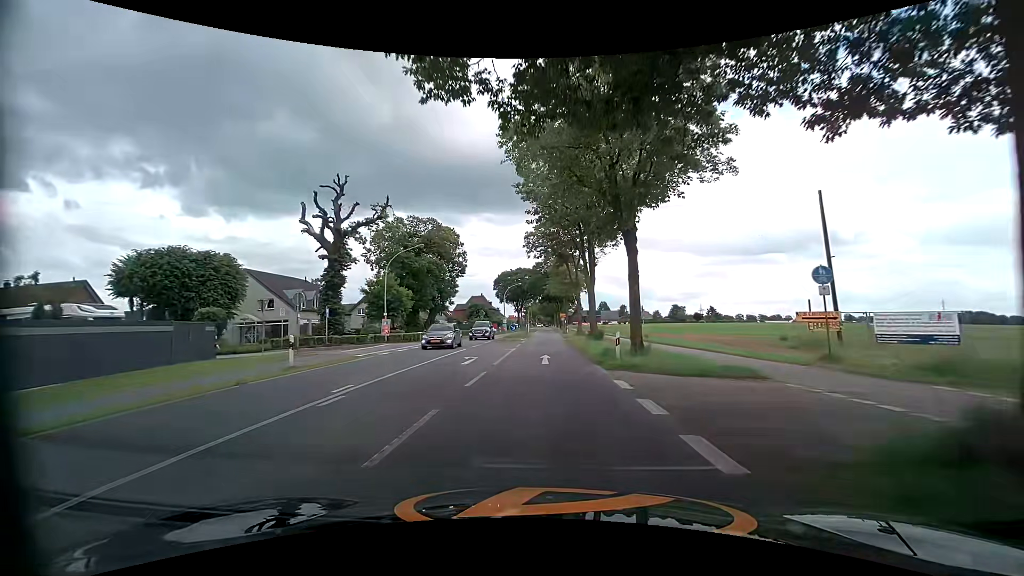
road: tertiary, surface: asphalt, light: Day
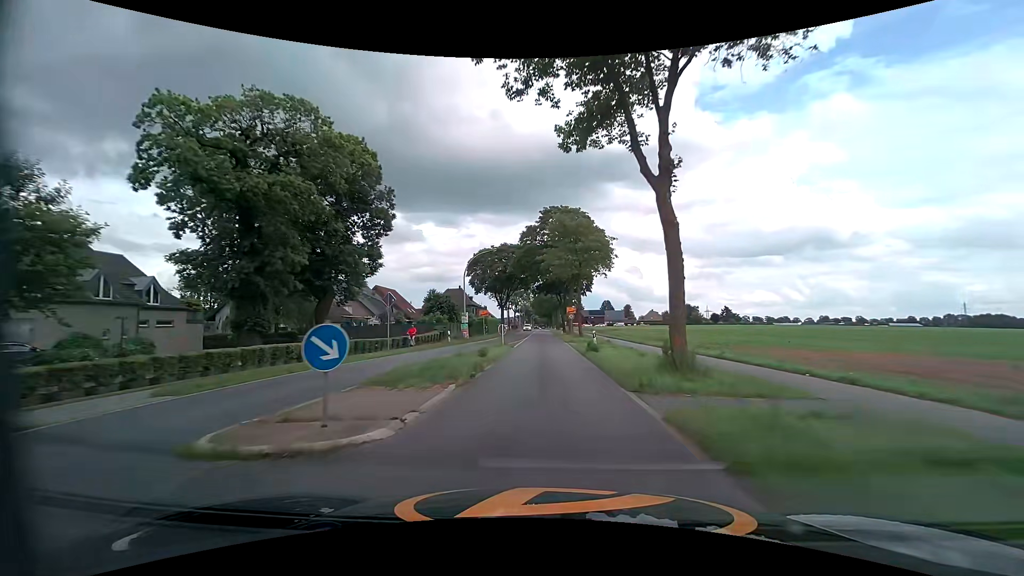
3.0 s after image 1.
(-0.2, +36.5) m; 0°
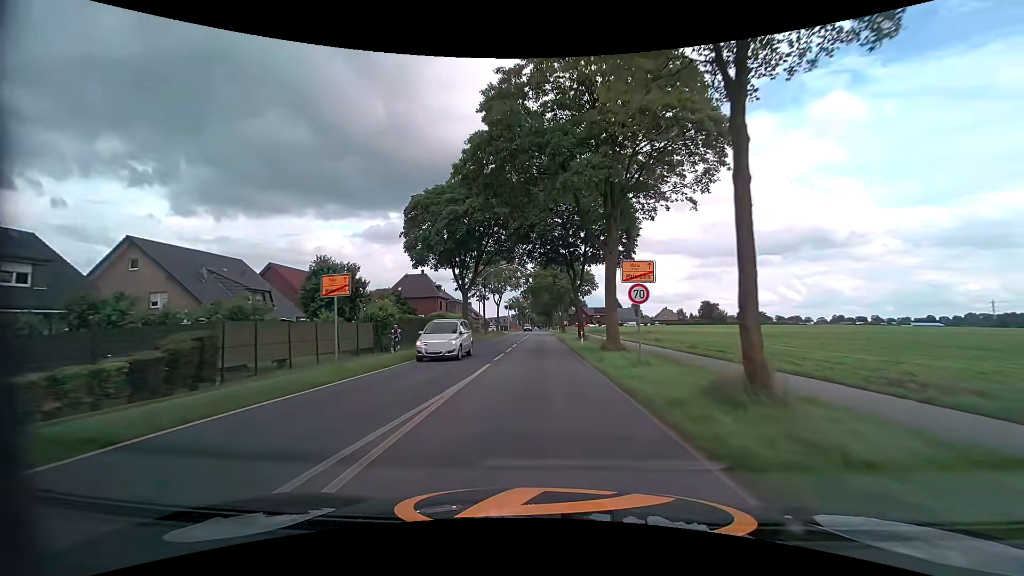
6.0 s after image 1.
(-0.2, +36.7) m; 0°
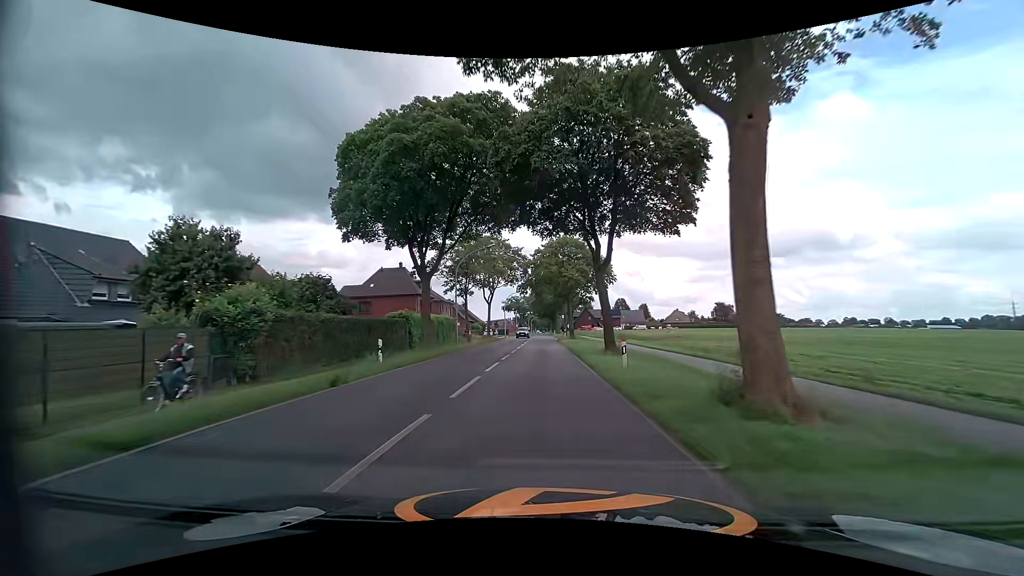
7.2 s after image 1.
(0.0, +15.4) m; 0°
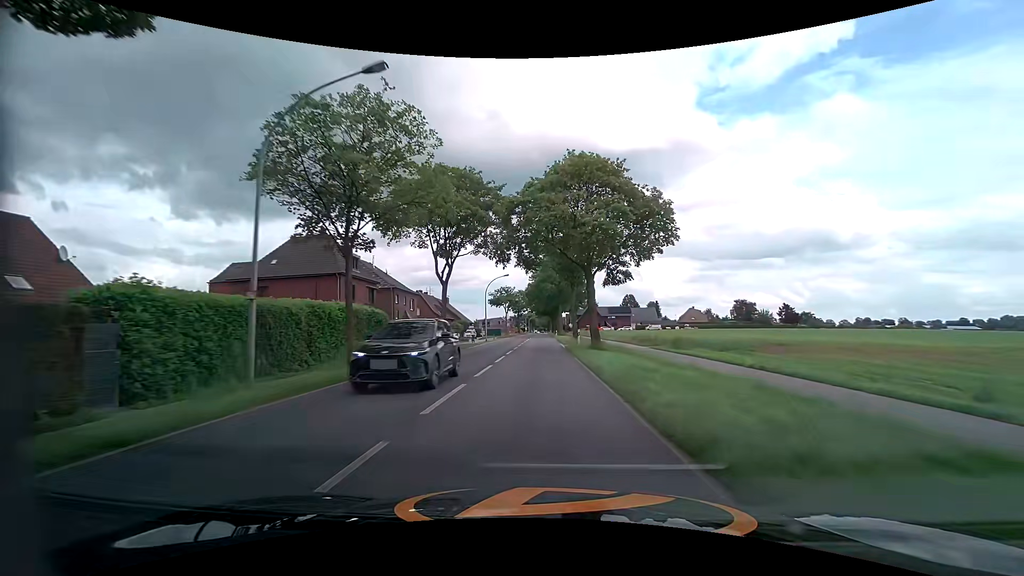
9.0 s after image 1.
(0.0, +26.2) m; 0°
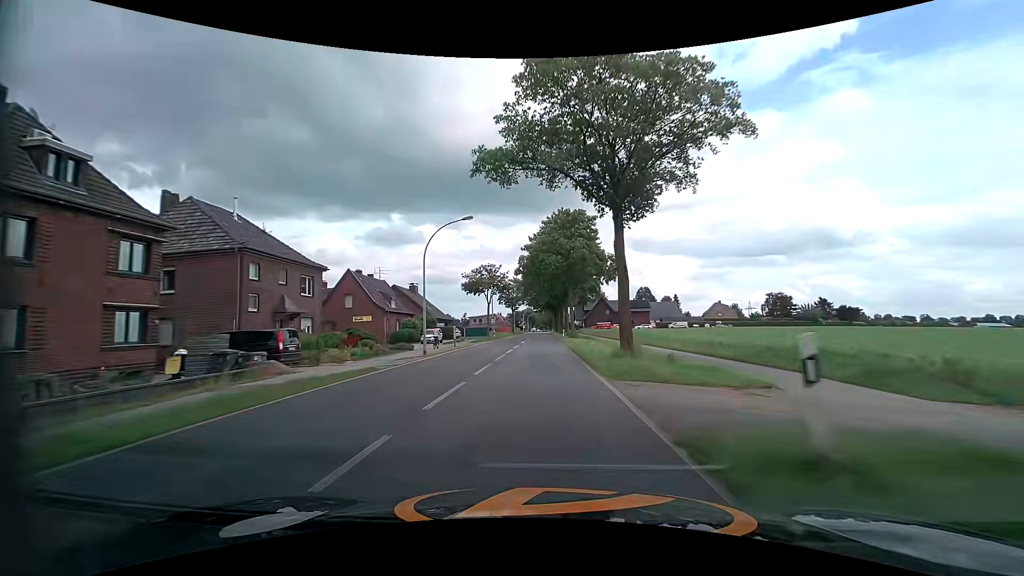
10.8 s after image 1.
(+0.1, +30.1) m; 0°
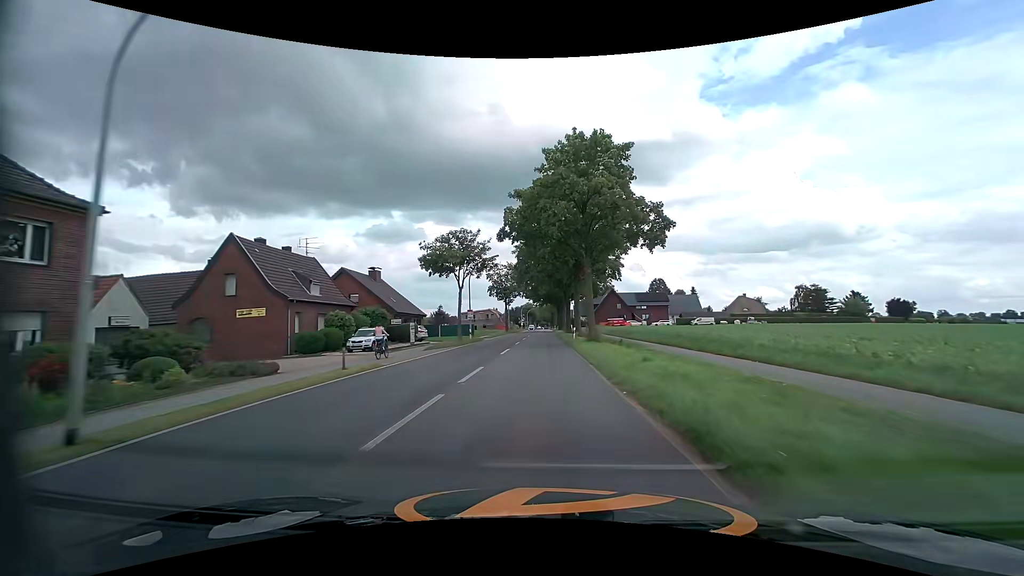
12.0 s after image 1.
(+0.1, +20.5) m; 0°
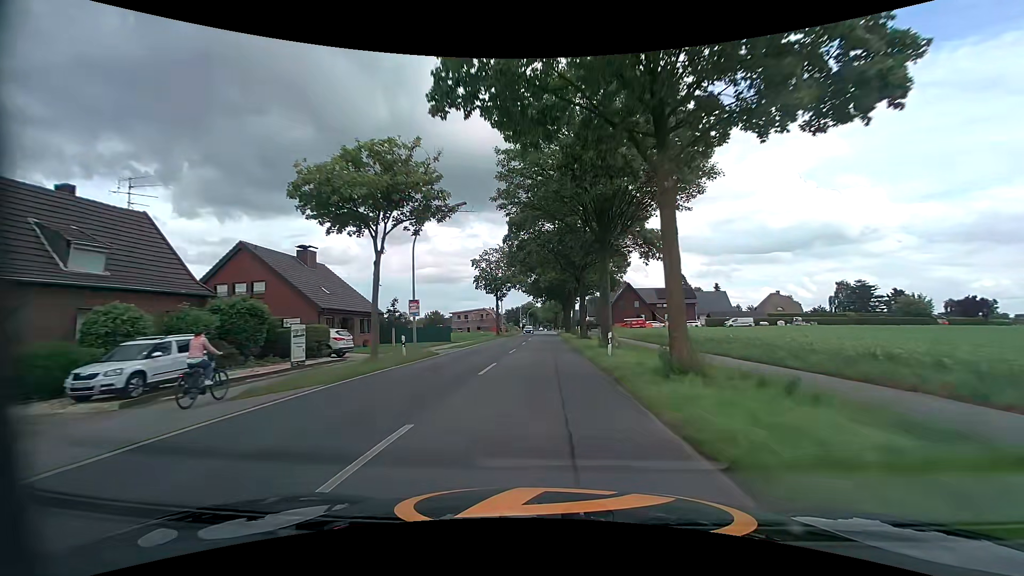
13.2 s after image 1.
(+0.1, +20.1) m; 0°
(0, +10) (0, +20) (0, +30) (0, +40) (0, +50) (0, +60) (0, +70) (0, +80) (0, +90) (+1, +100) m
